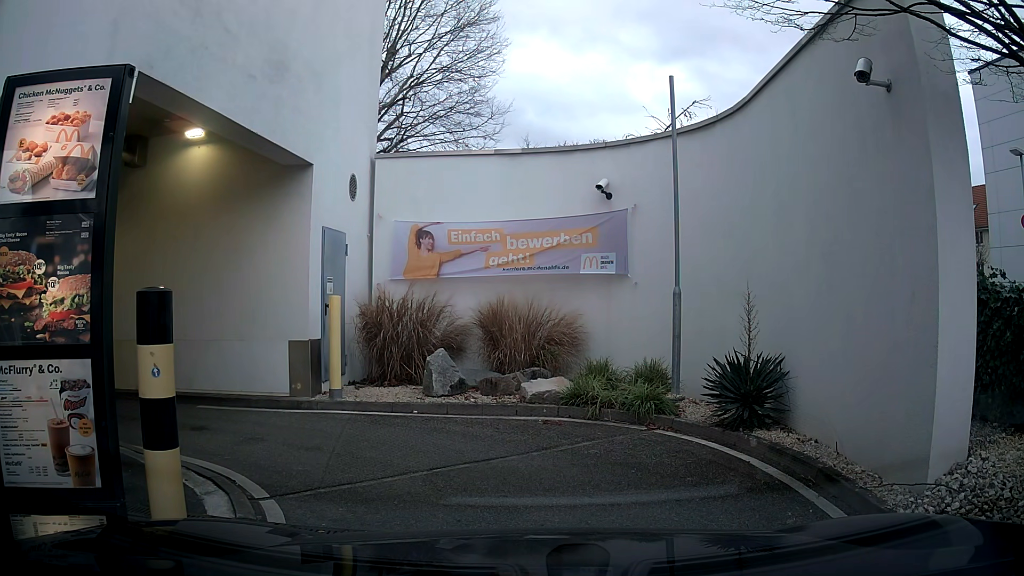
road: residential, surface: asphalt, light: Day
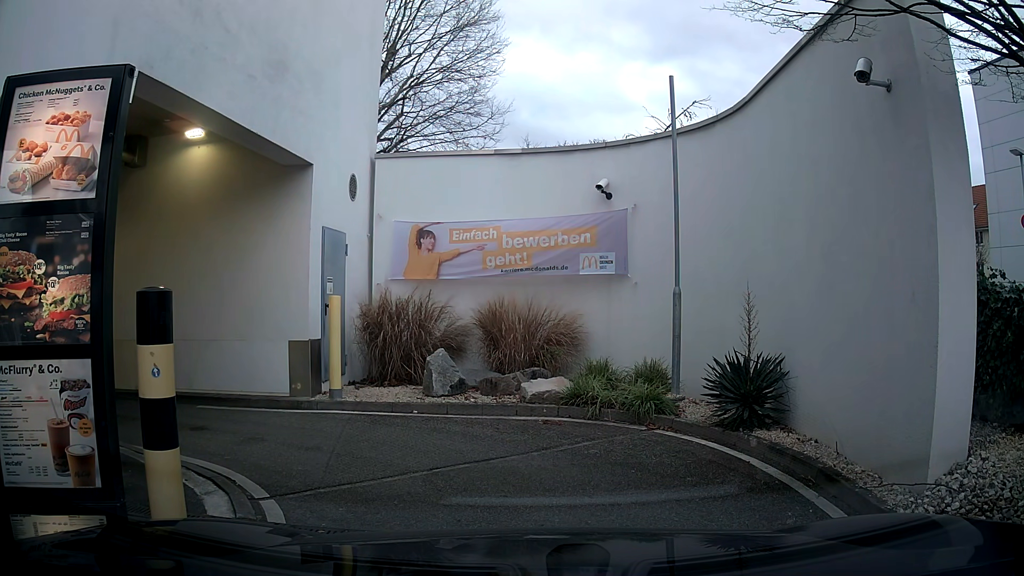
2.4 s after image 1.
(0.0, 0.0) m; 0°
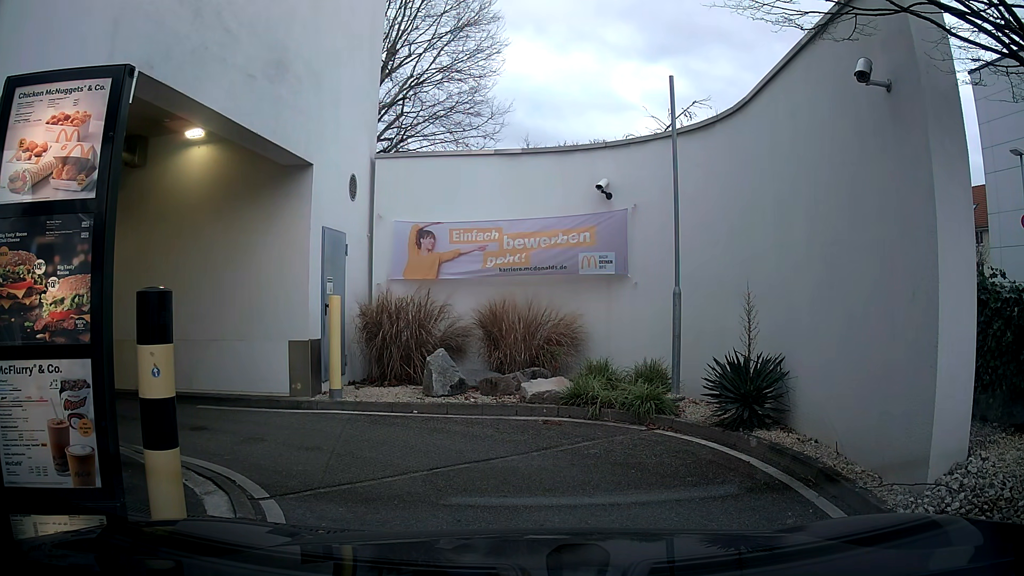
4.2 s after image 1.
(0.0, 0.0) m; 0°
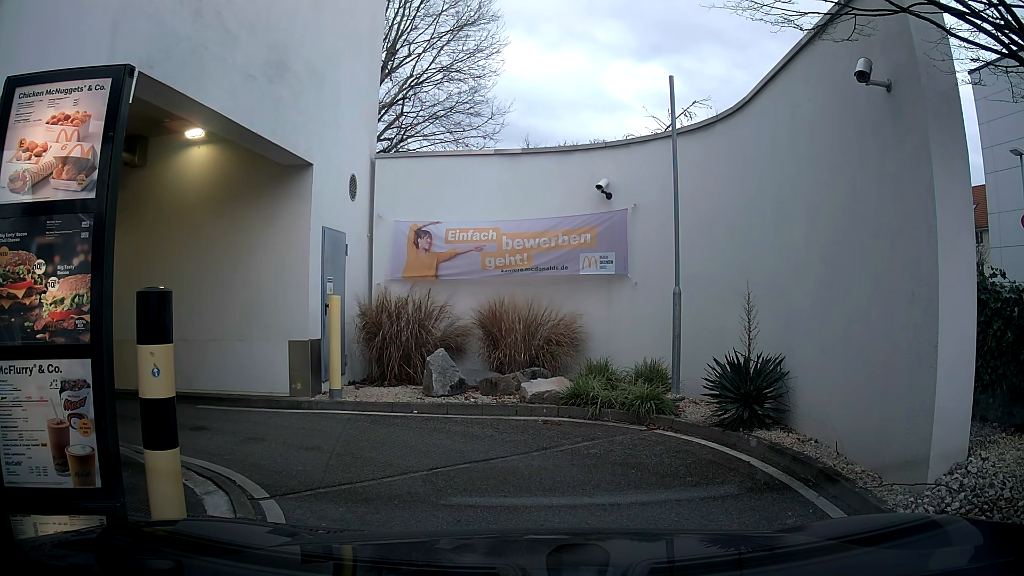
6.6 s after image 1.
(0.0, 0.0) m; 0°
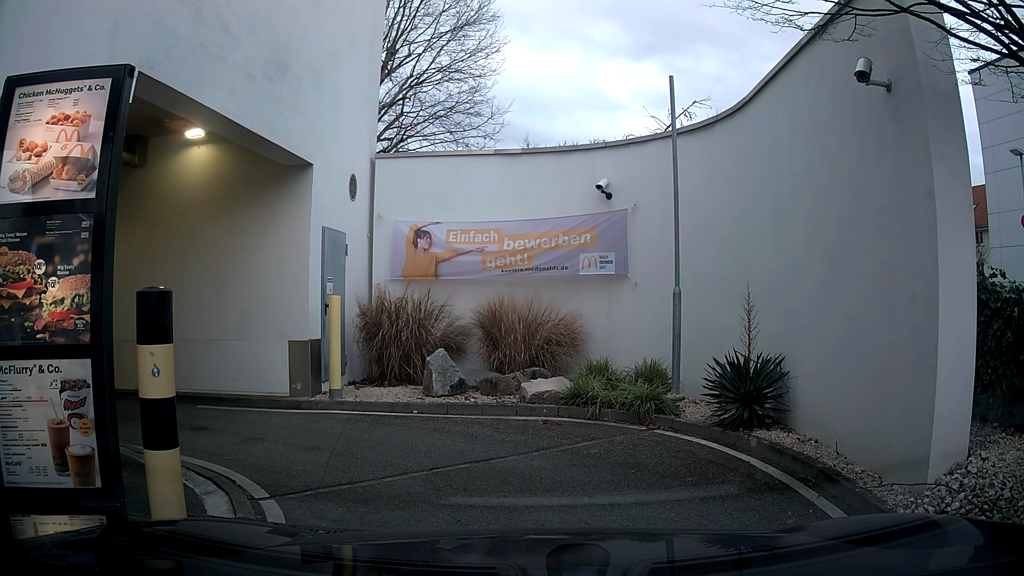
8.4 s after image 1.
(0.0, 0.0) m; 0°
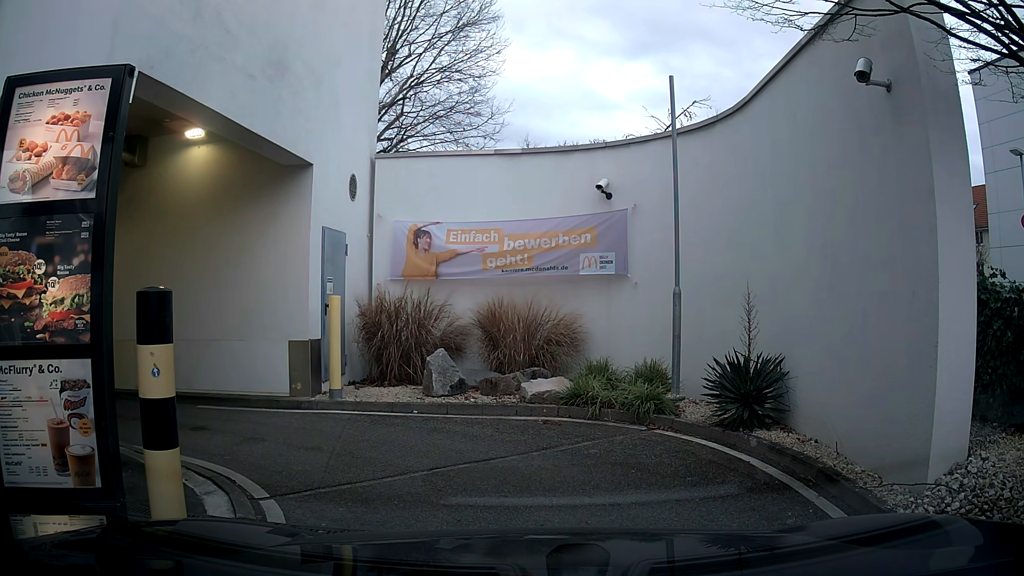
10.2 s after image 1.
(0.0, 0.0) m; 0°
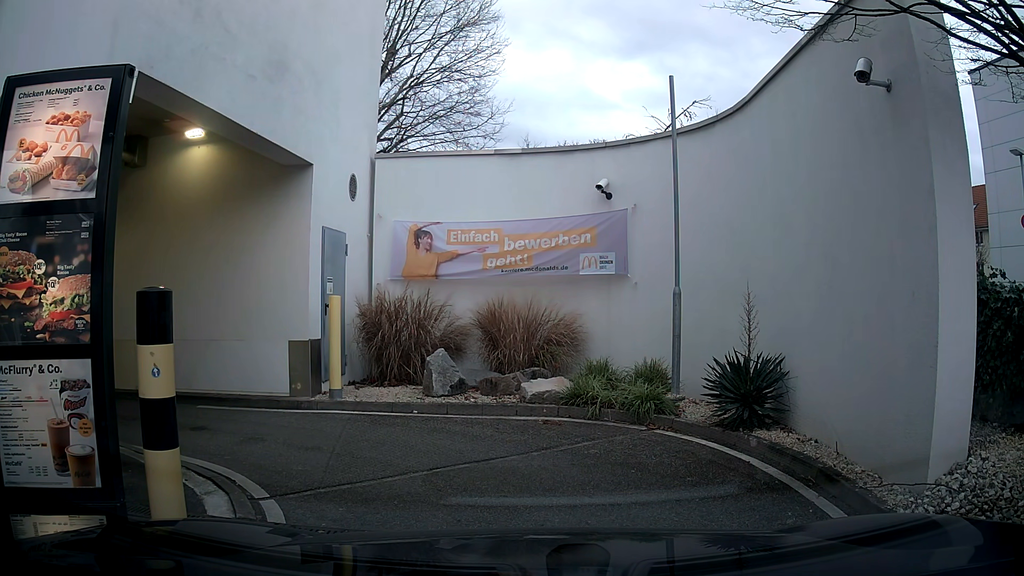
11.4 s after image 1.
(0.0, 0.0) m; 0°
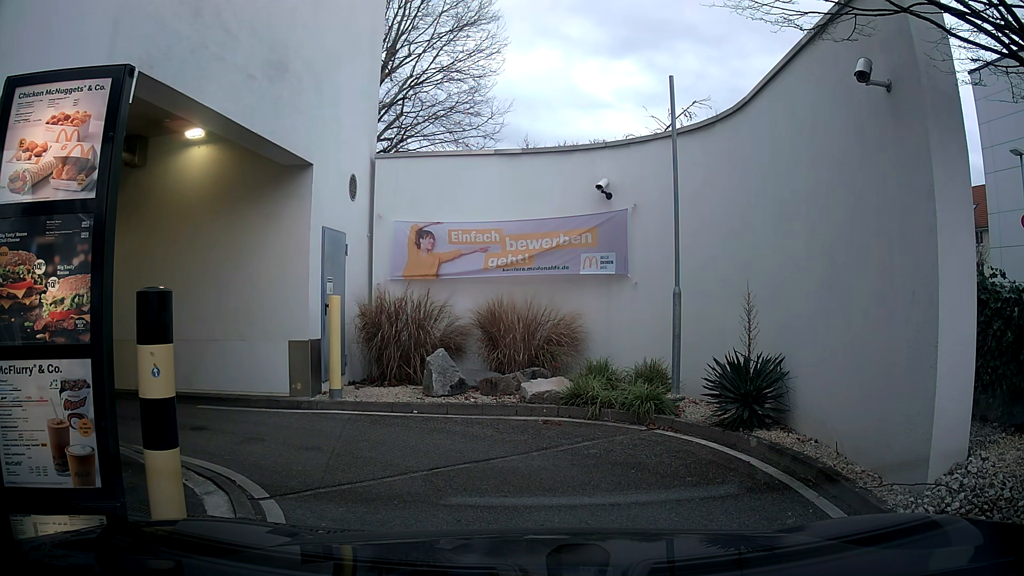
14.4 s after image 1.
(0.0, 0.0) m; 0°
